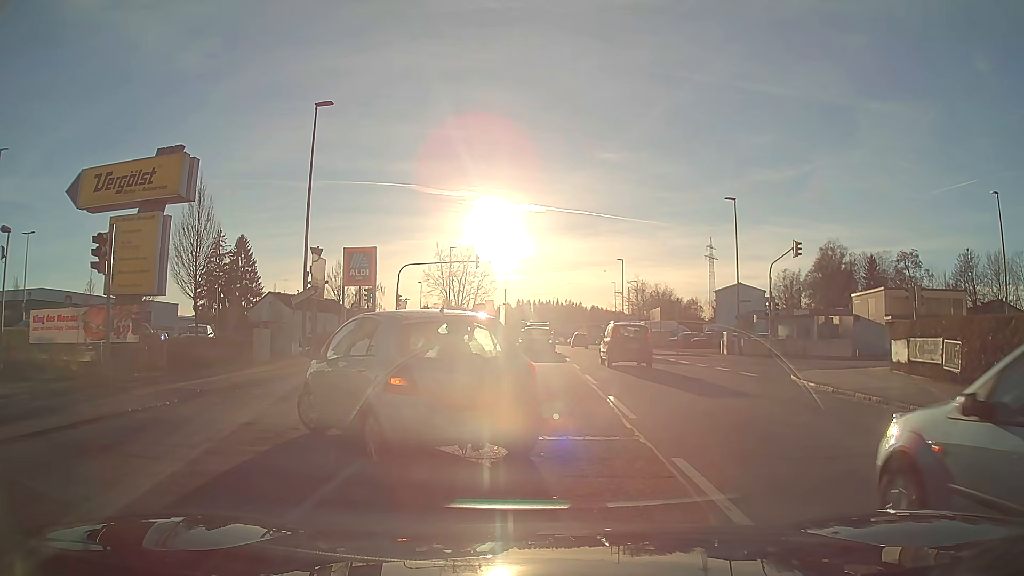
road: tertiary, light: Day
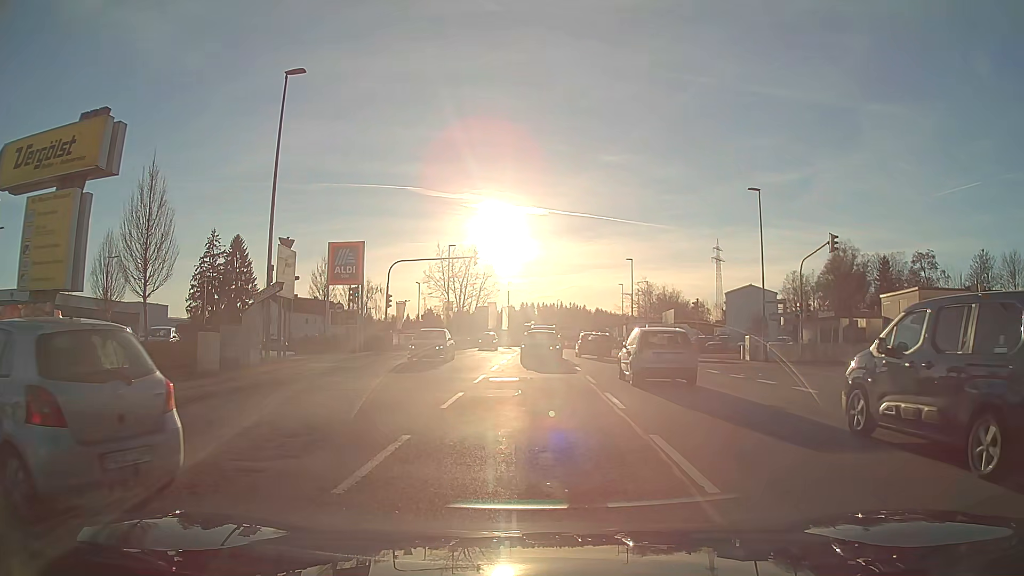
(0.0, +4.5) m; 0°
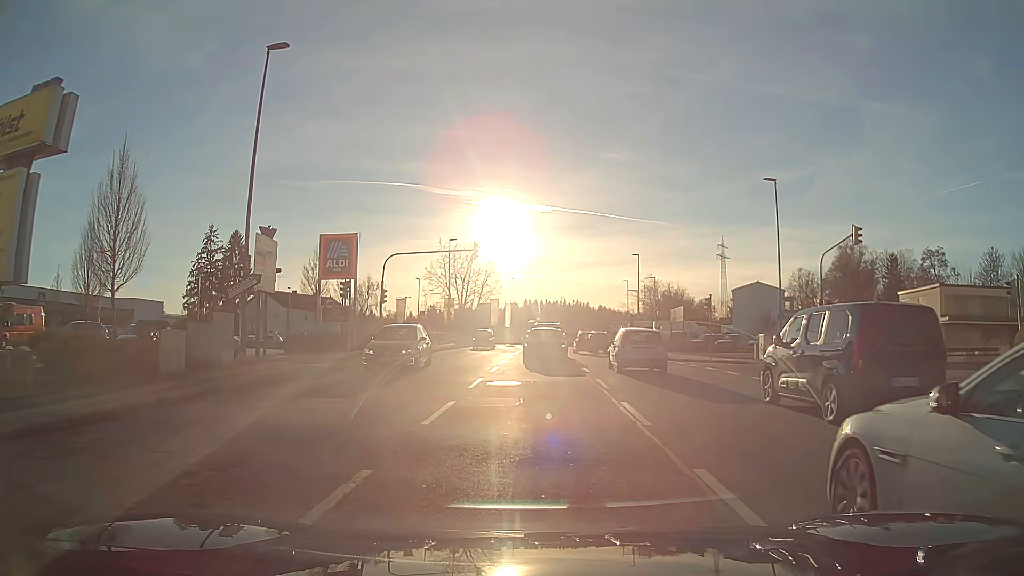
(0.0, +2.3) m; 0°
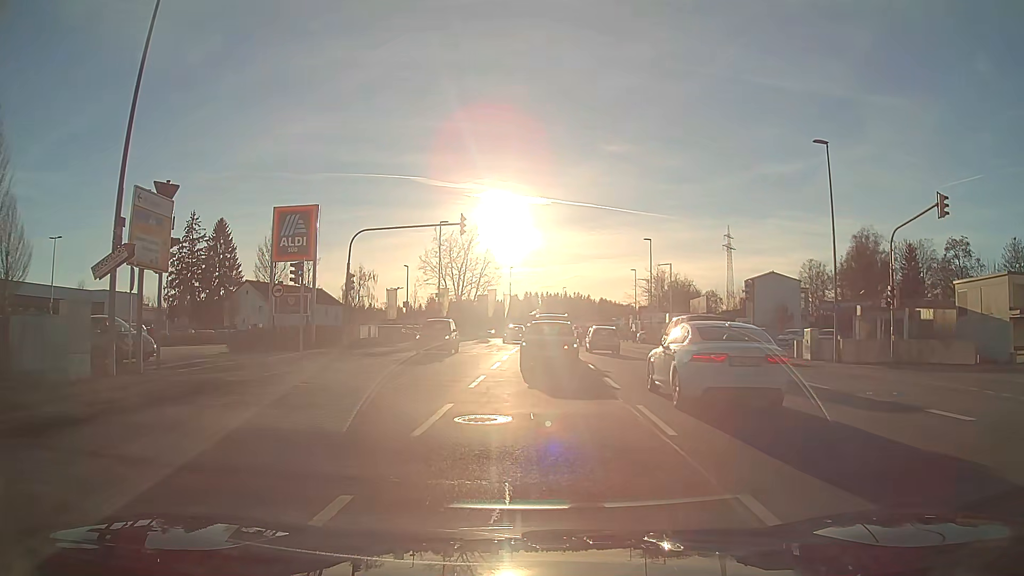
(0.0, +7.1) m; 0°
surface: asphalt
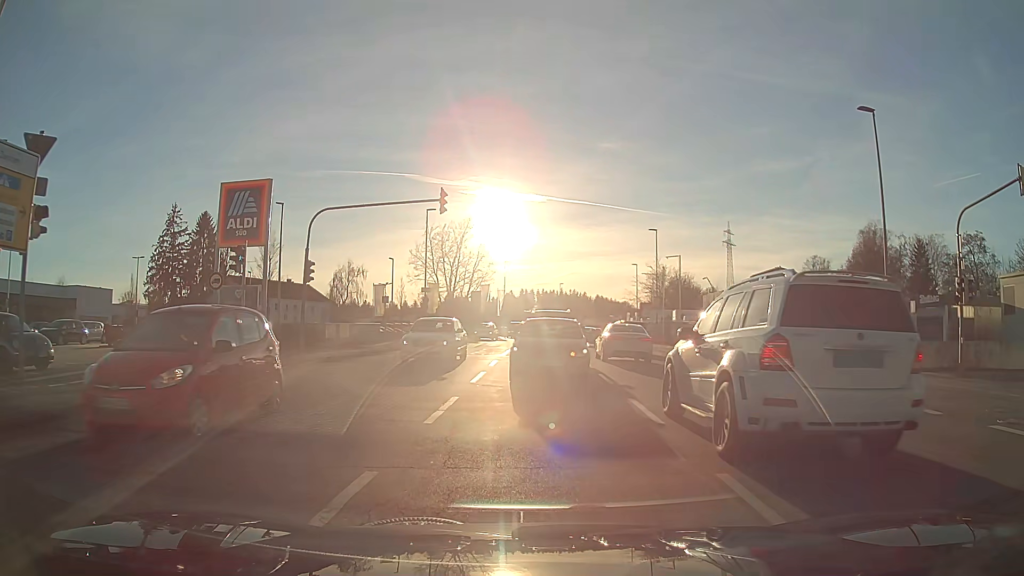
(0.0, +5.1) m; +1°
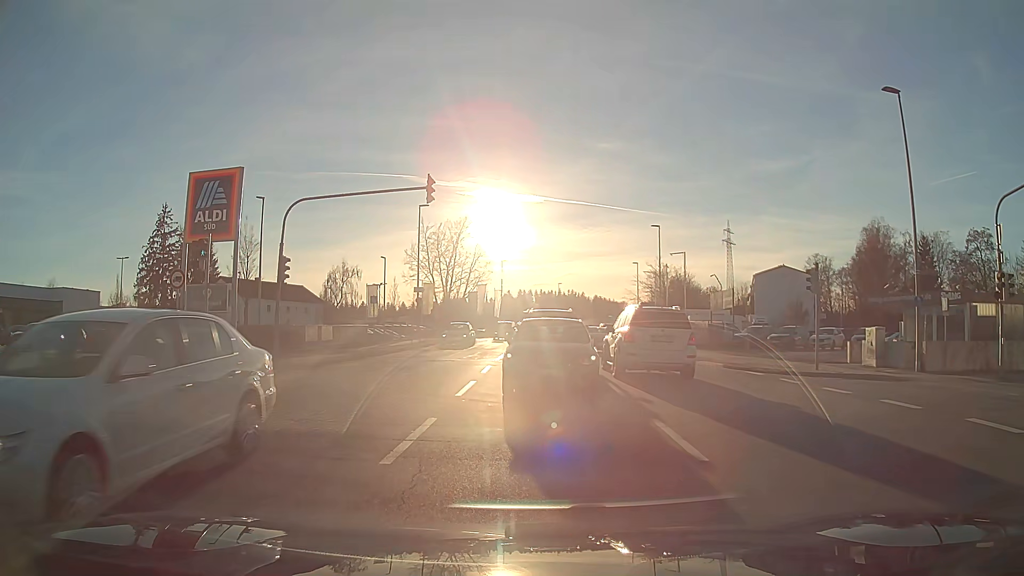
(0.0, +2.3) m; 0°
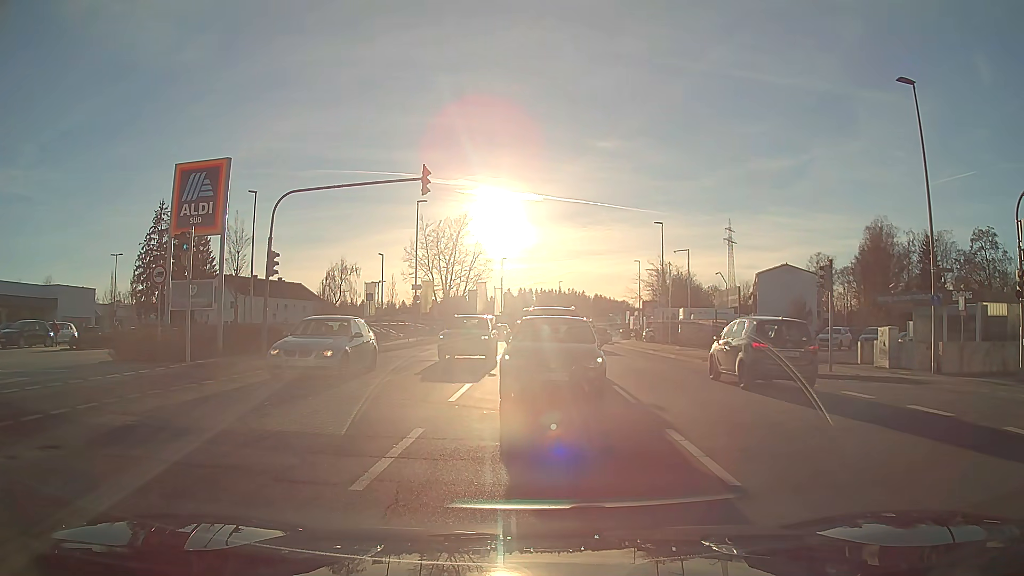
(0.0, +1.1) m; 0°
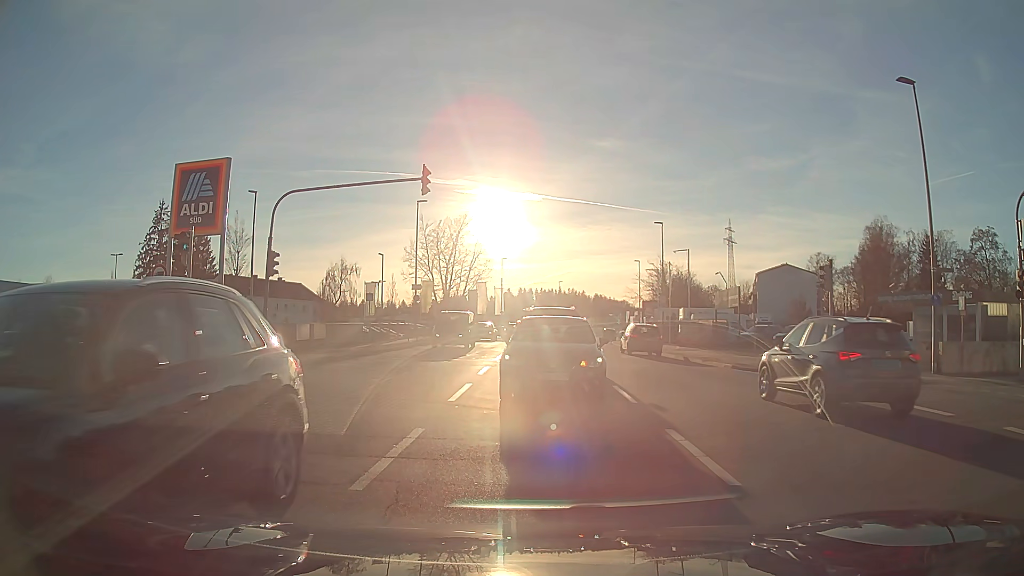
(0.0, 0.0) m; 0°
